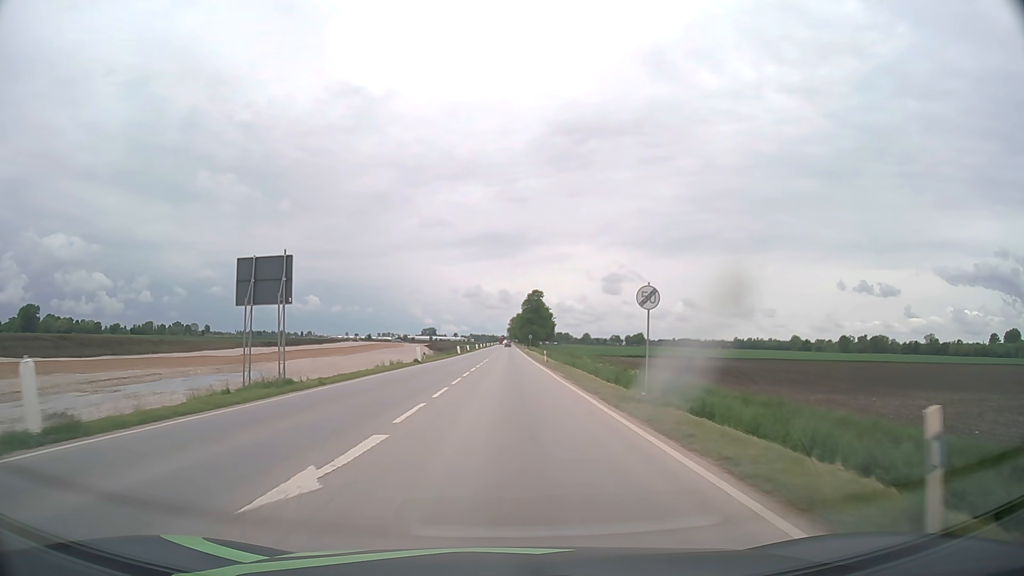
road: unclassified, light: Day
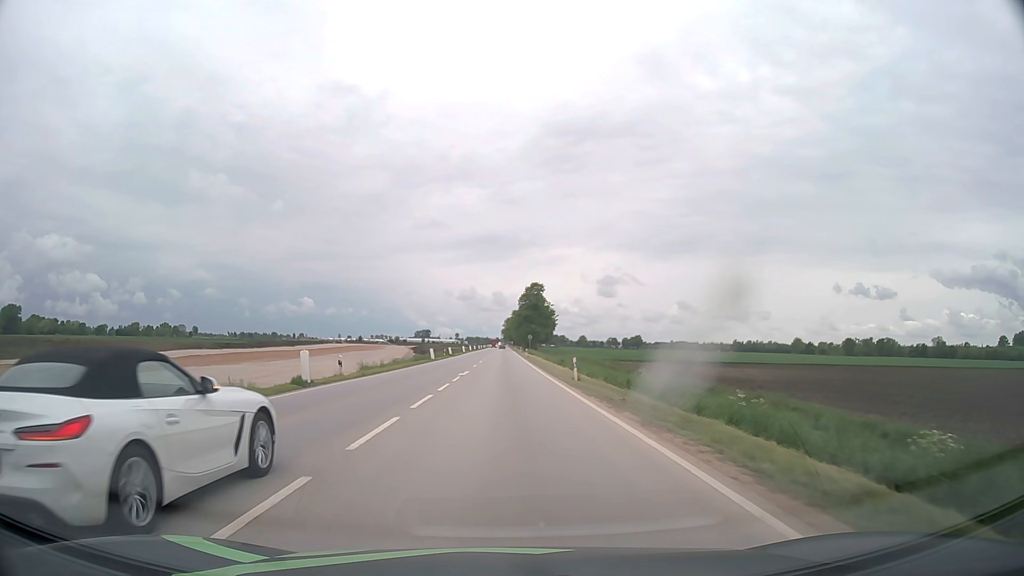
(+0.1, +27.5) m; +1°
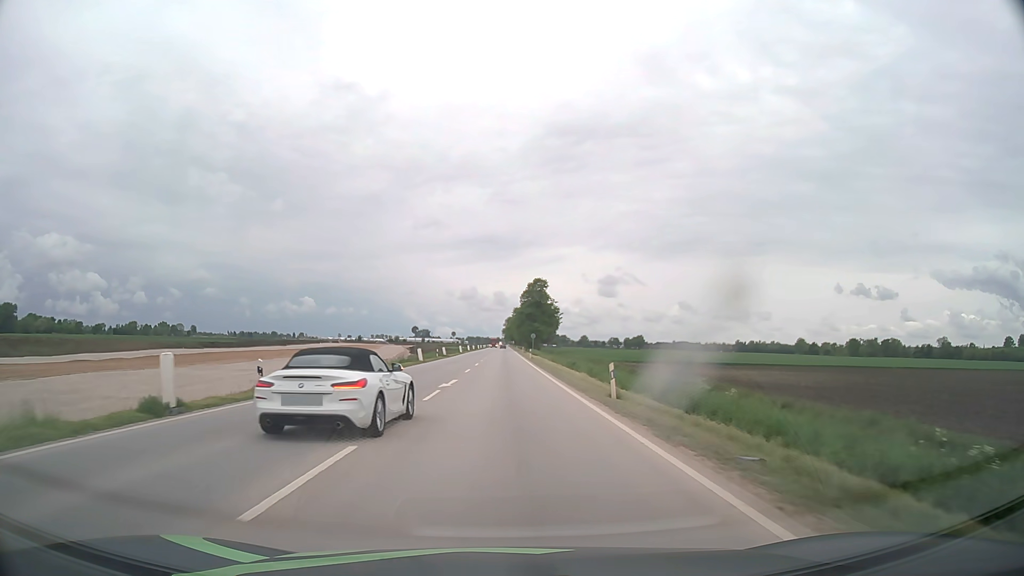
(0.0, +9.8) m; 0°
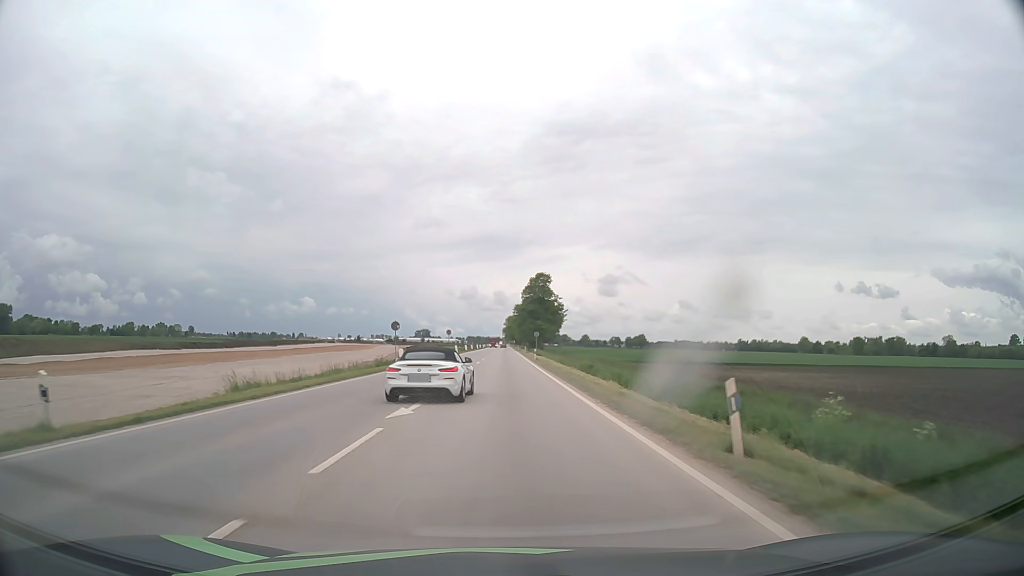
(0.0, +10.1) m; 0°
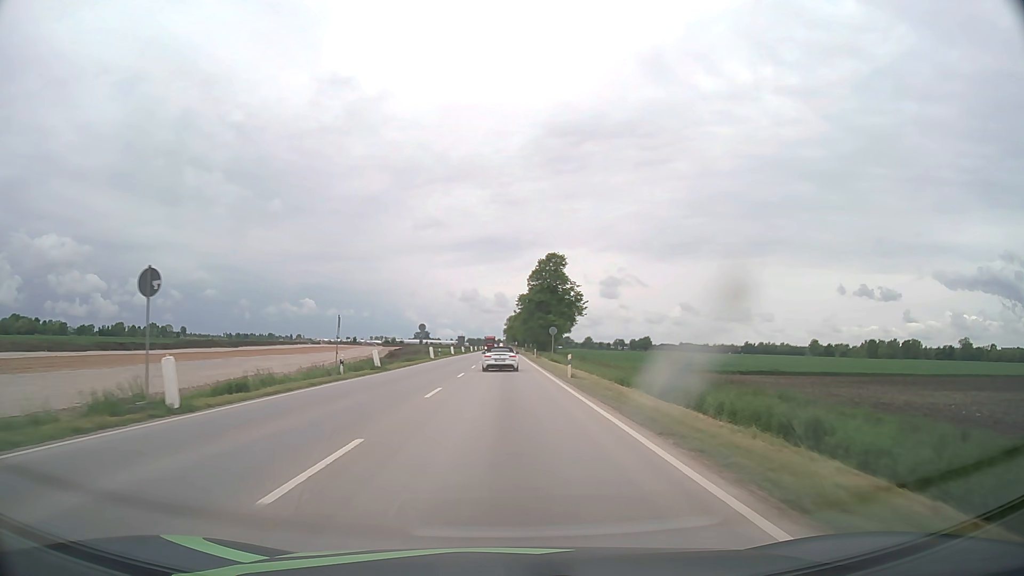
(0.0, +32.3) m; 0°
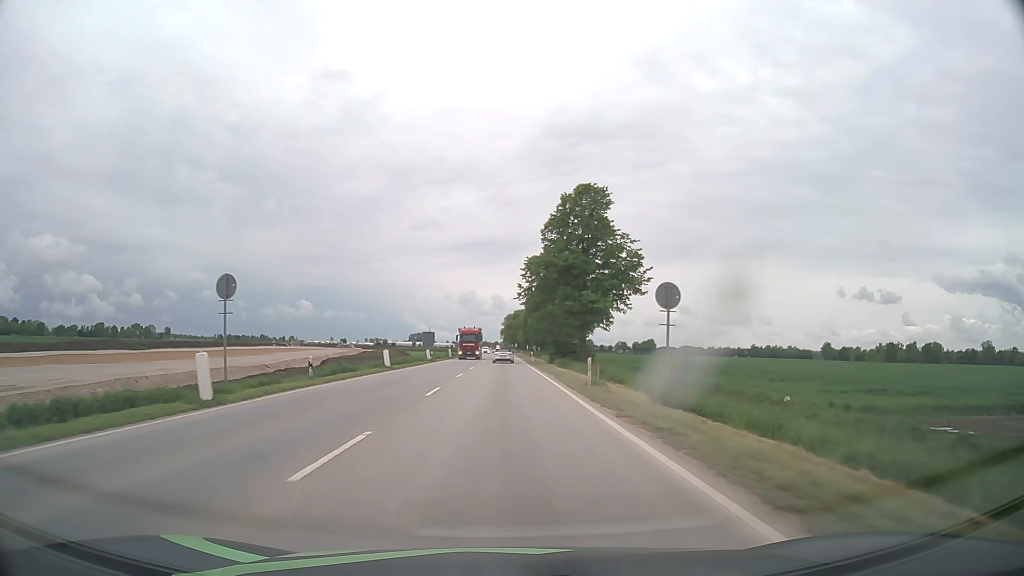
(+0.1, +47.1) m; 0°
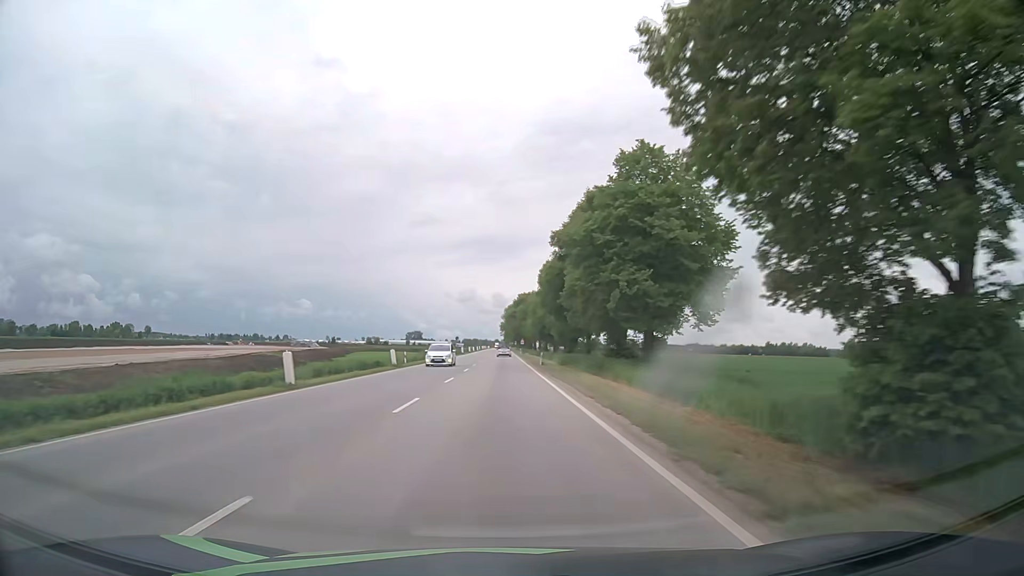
(0.0, +65.0) m; 0°
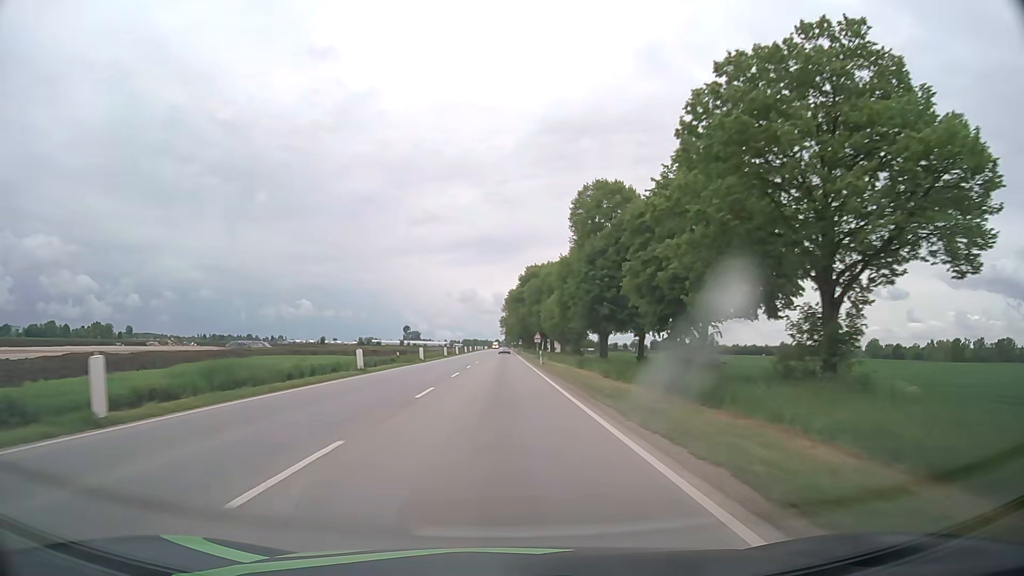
(-0.3, +56.6) m; 0°
(0, +10) (0, +20) (0, +30) (0, +40) (0, +50) (0, +60) (0, +70) (0, +80) (0, +90) (0, +100) m
